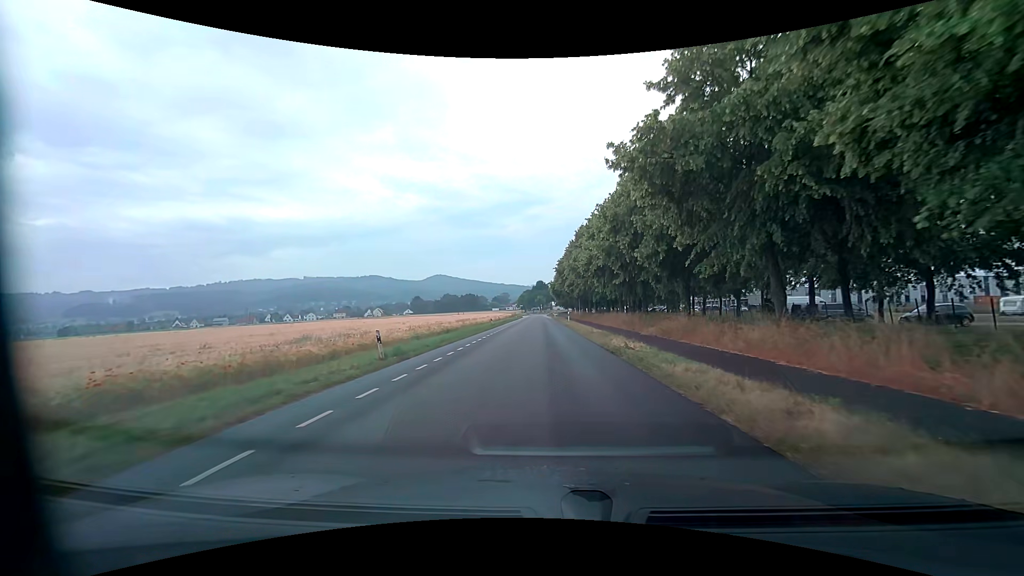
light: Day
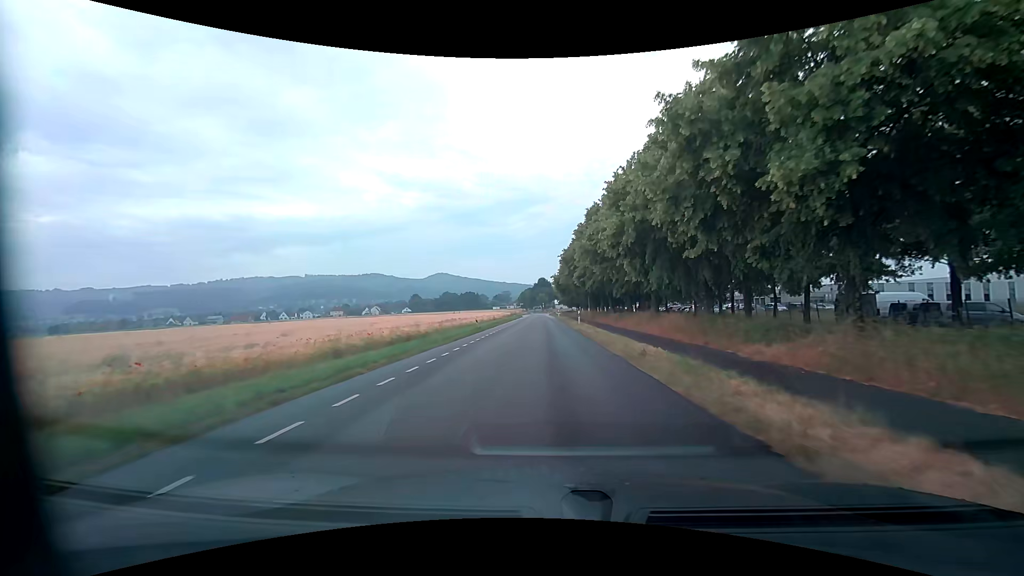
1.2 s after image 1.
(-0.1, +13.6) m; 0°
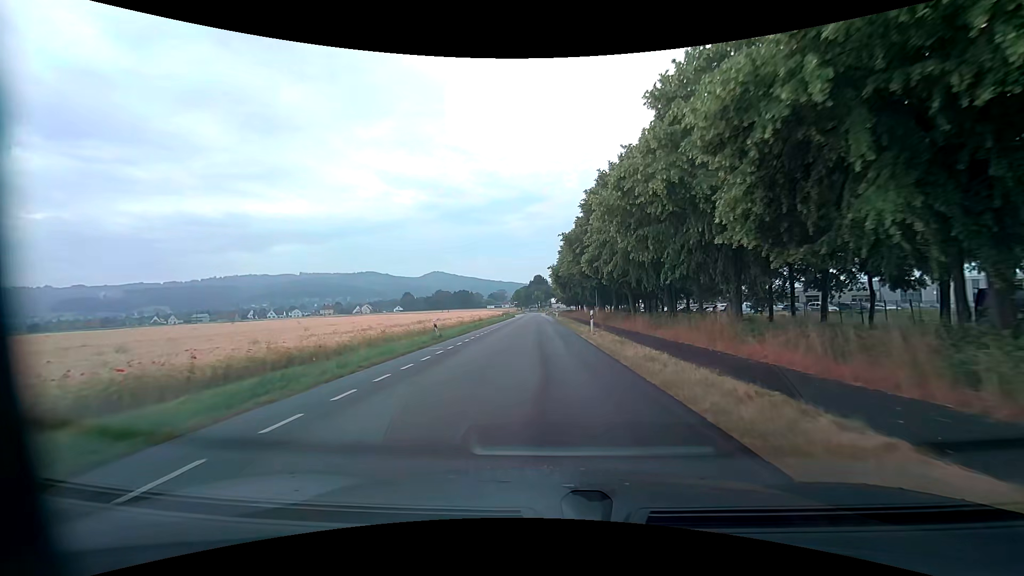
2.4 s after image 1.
(0.0, +14.4) m; +1°
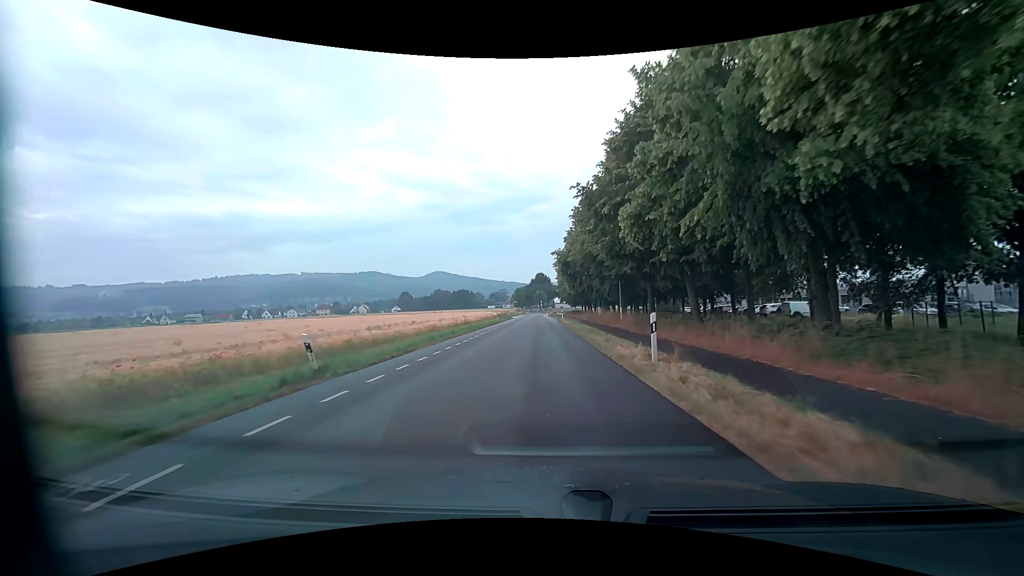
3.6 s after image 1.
(-0.2, +14.9) m; 0°
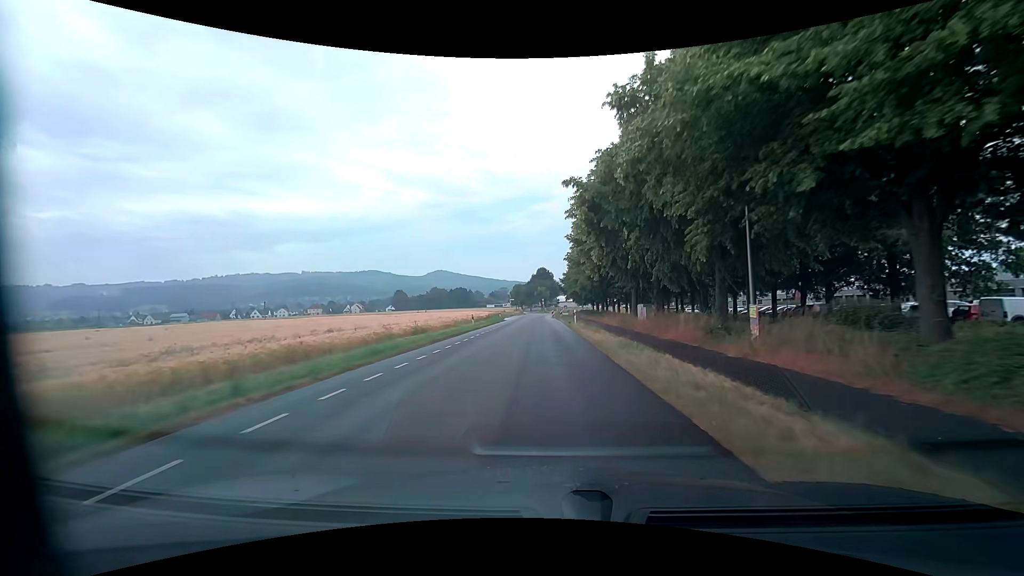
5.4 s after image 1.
(-0.3, +23.1) m; -1°
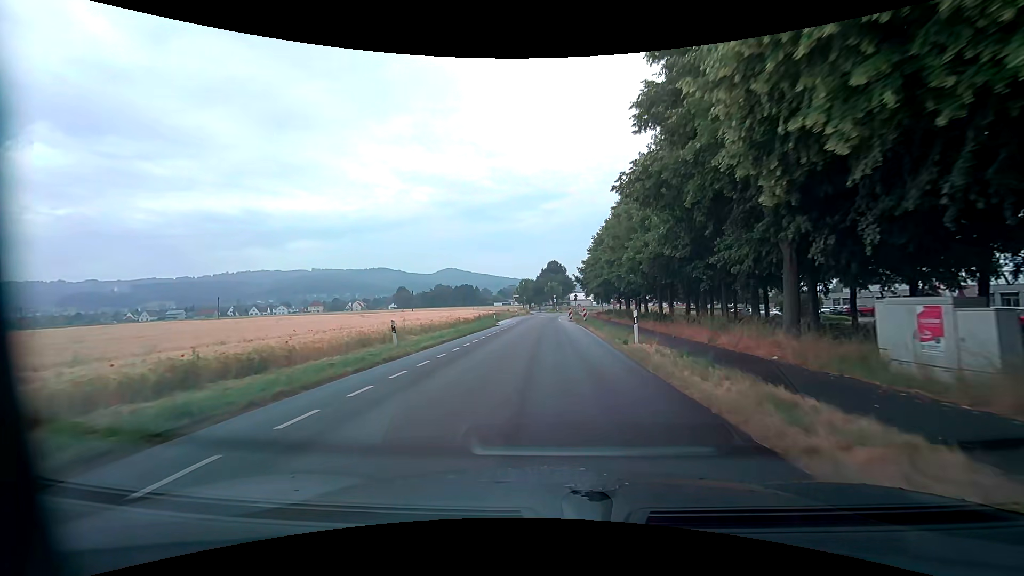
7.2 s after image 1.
(-0.4, +23.1) m; -1°
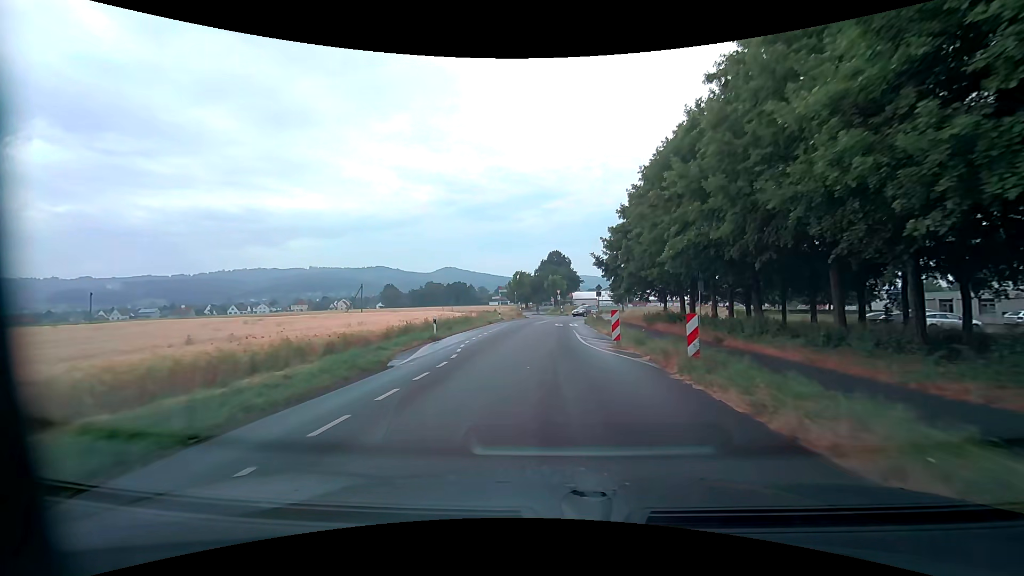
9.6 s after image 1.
(-0.1, +29.8) m; 0°
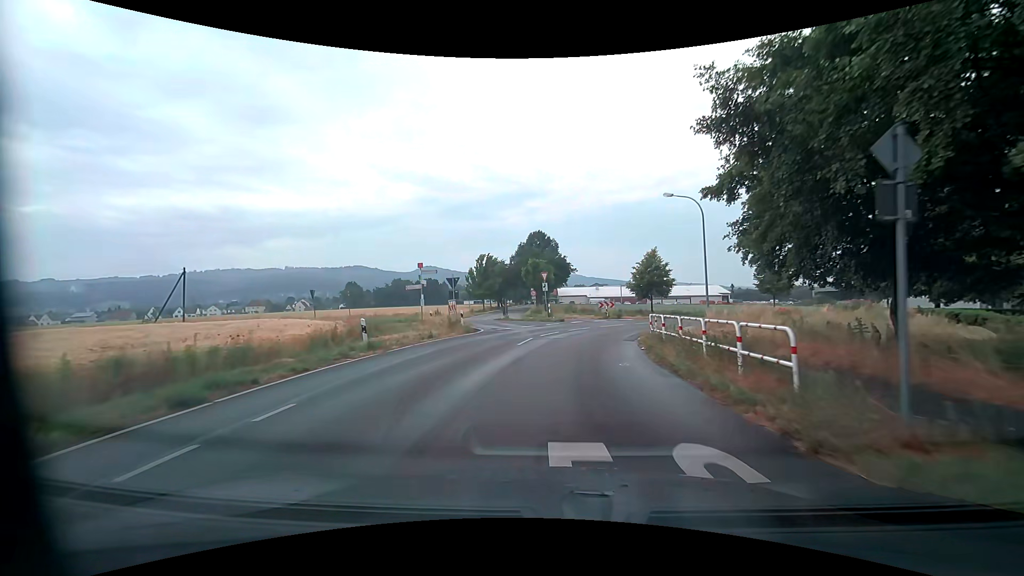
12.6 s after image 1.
(+0.6, +34.6) m; +2°
